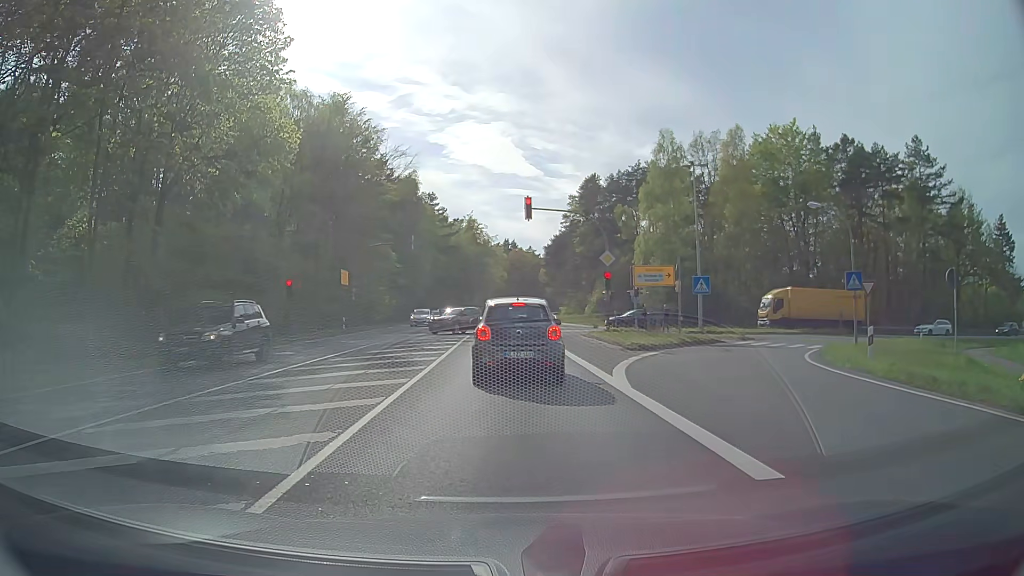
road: primary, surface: asphalt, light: Day
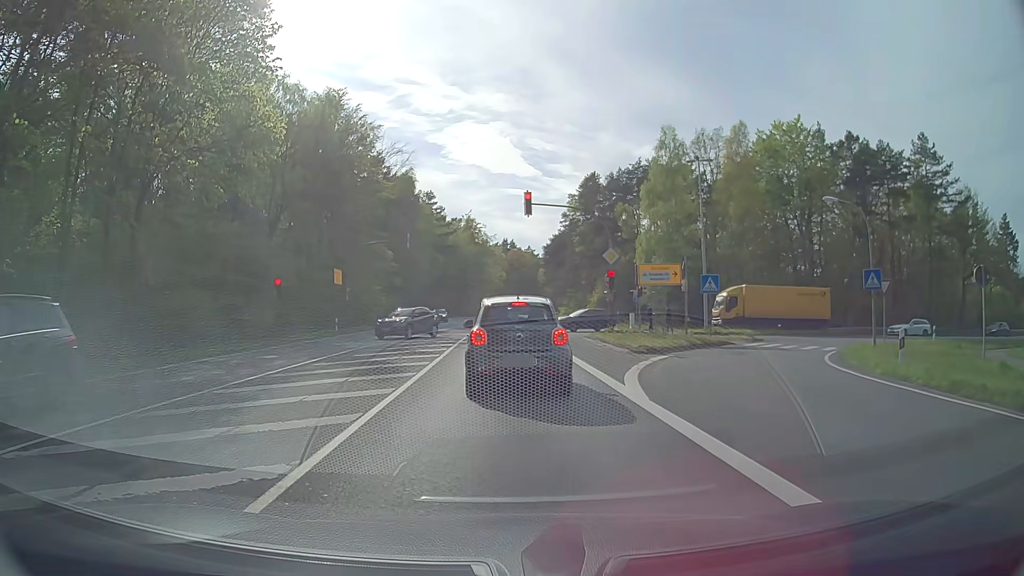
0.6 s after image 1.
(0.0, +1.6) m; 0°
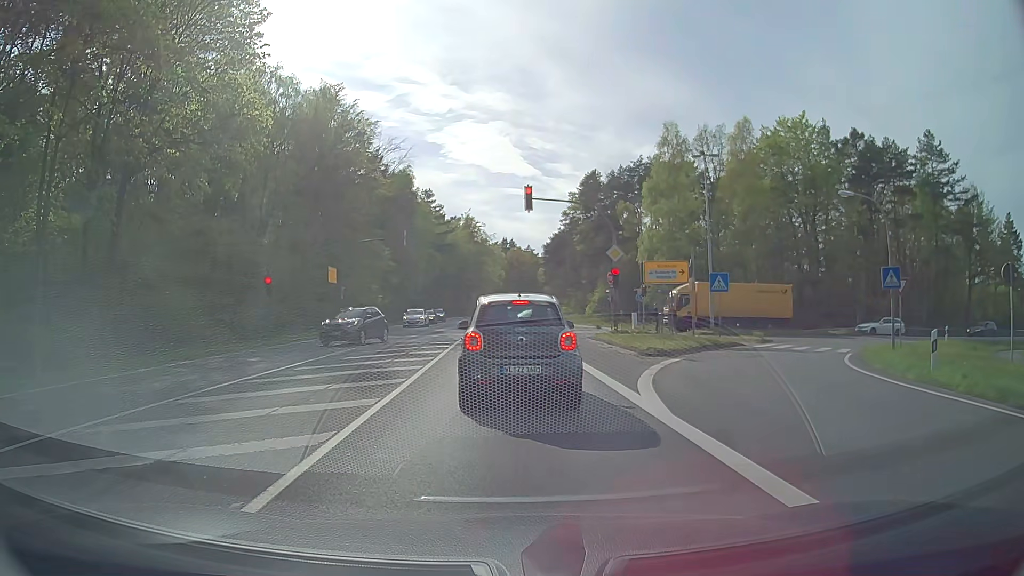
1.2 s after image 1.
(0.0, +1.4) m; -1°
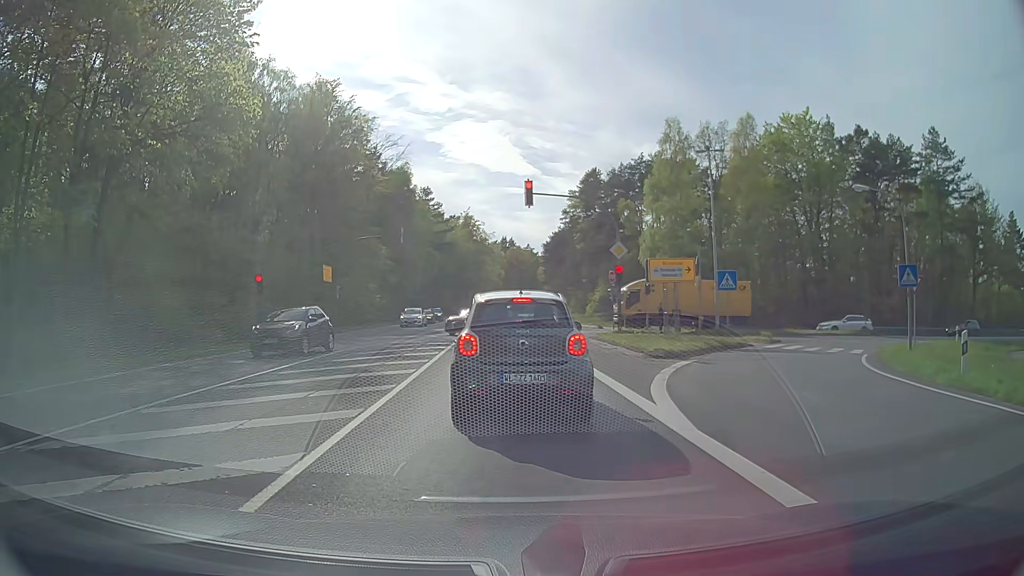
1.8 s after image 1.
(0.0, +1.1) m; -1°
